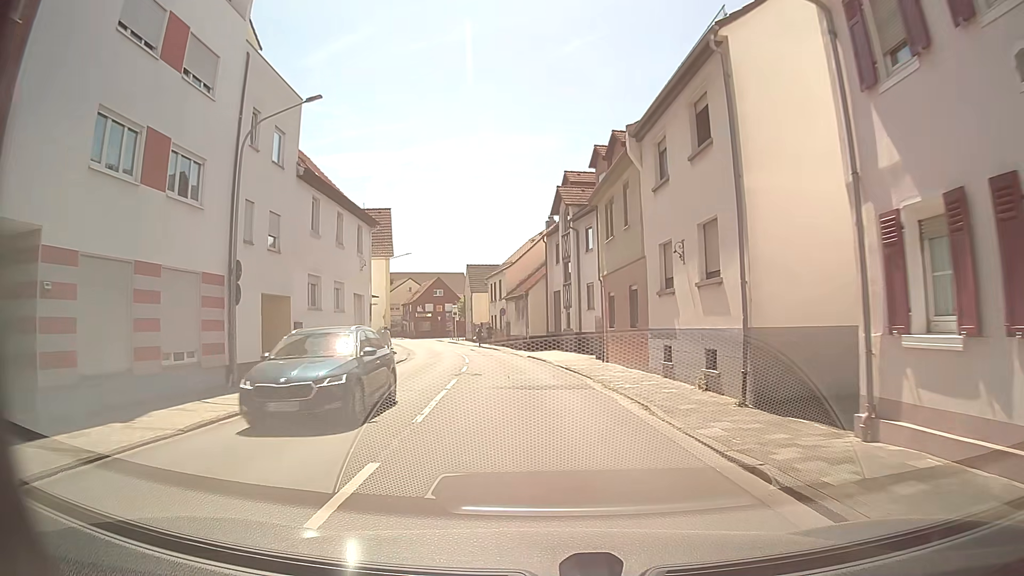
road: tertiary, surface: asphalt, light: Day
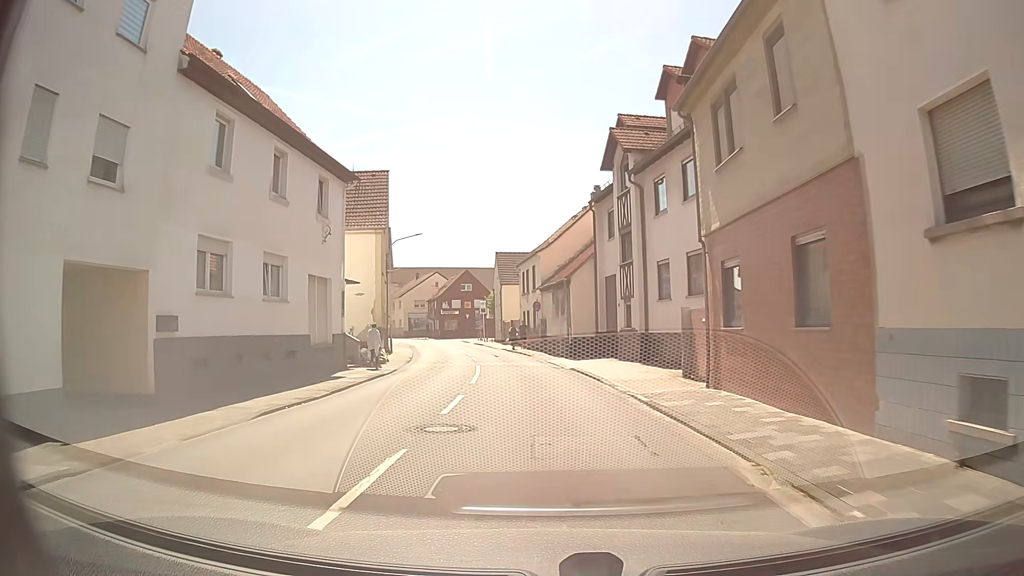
(-0.4, +11.1) m; -3°
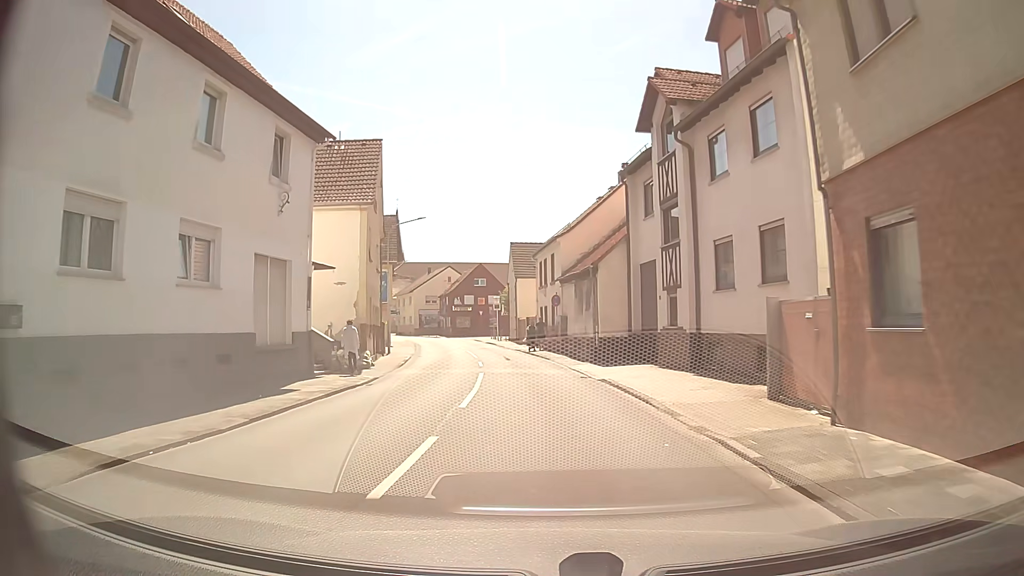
(-0.1, +5.5) m; -1°
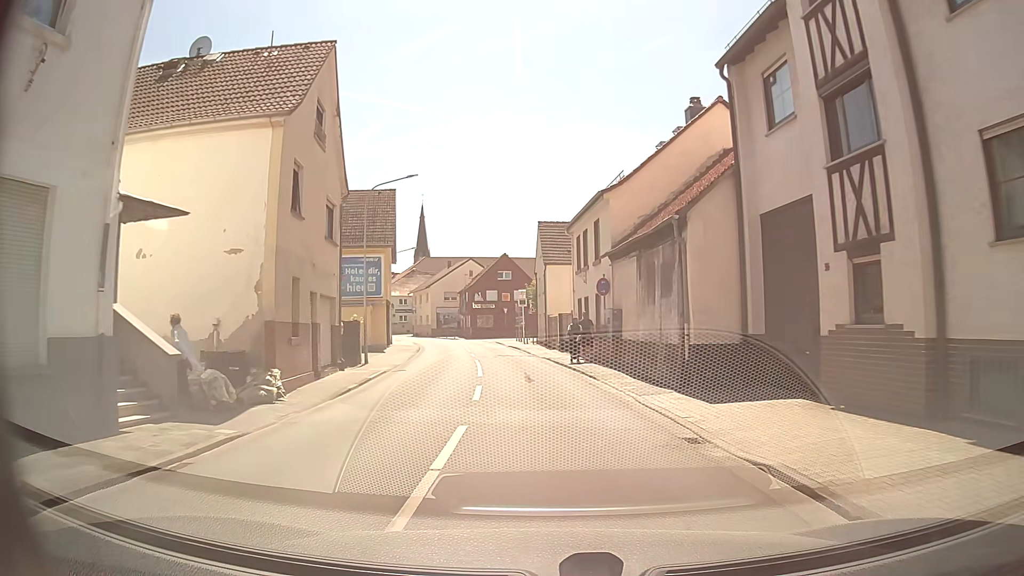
(-0.2, +11.0) m; -3°
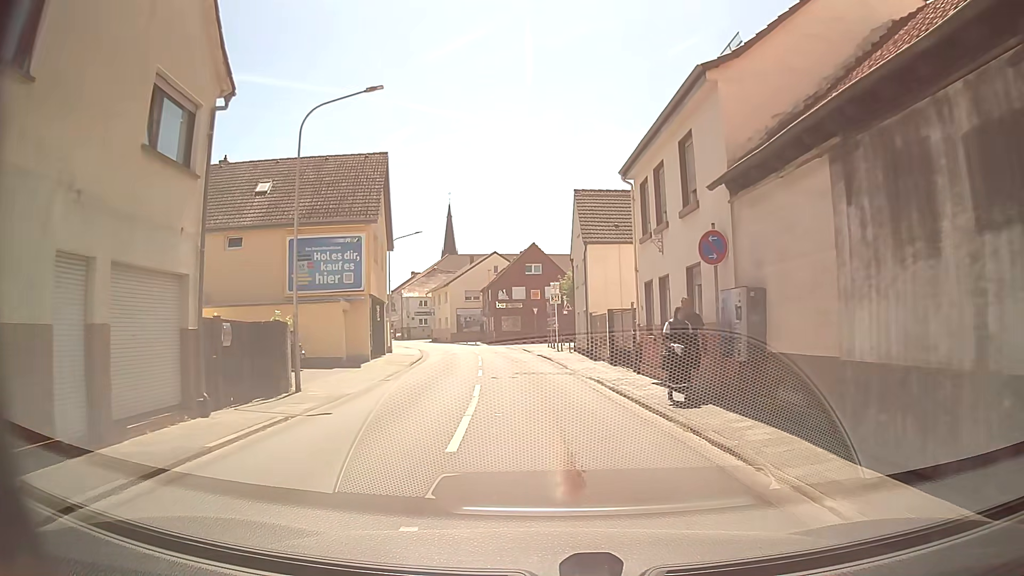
(-0.3, +11.0) m; -3°
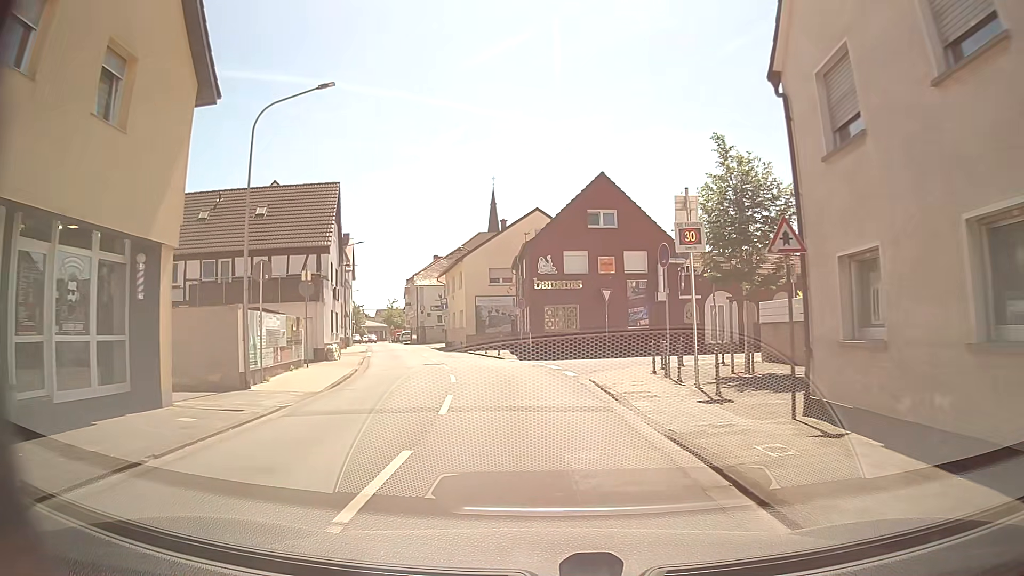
(-1.1, +27.3) m; -4°
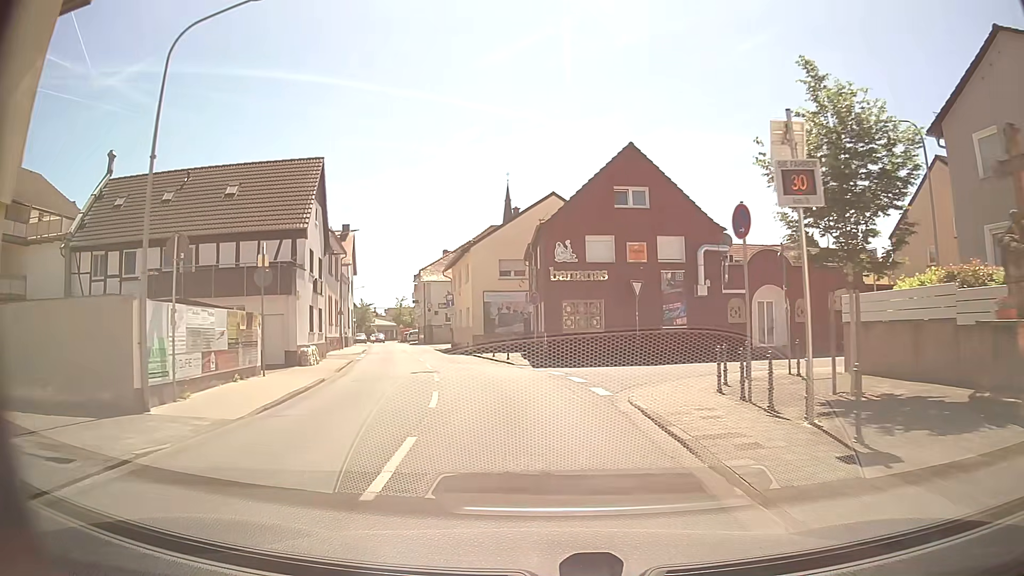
(-0.1, +5.4) m; -1°
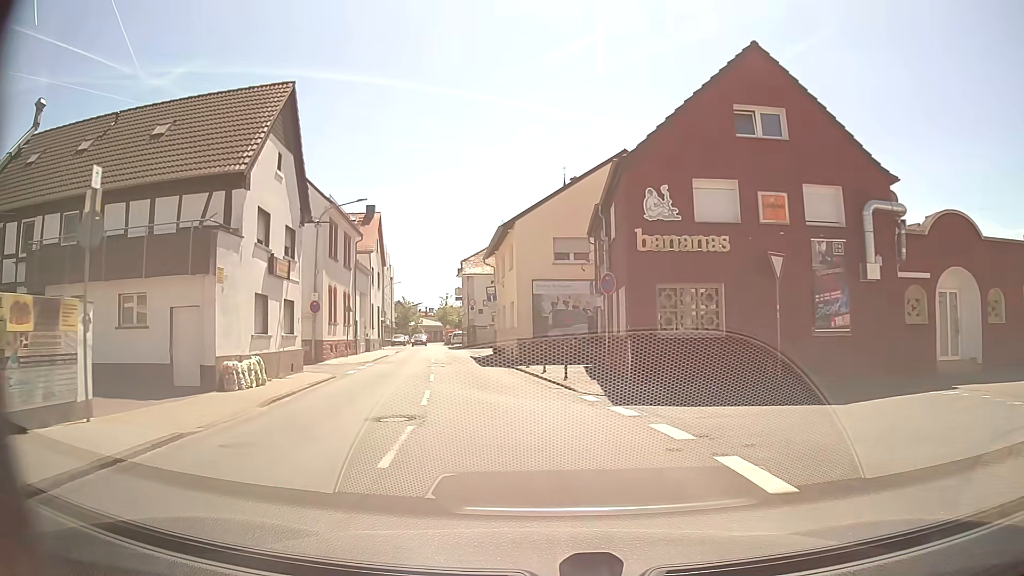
(-0.5, +10.7) m; -4°
